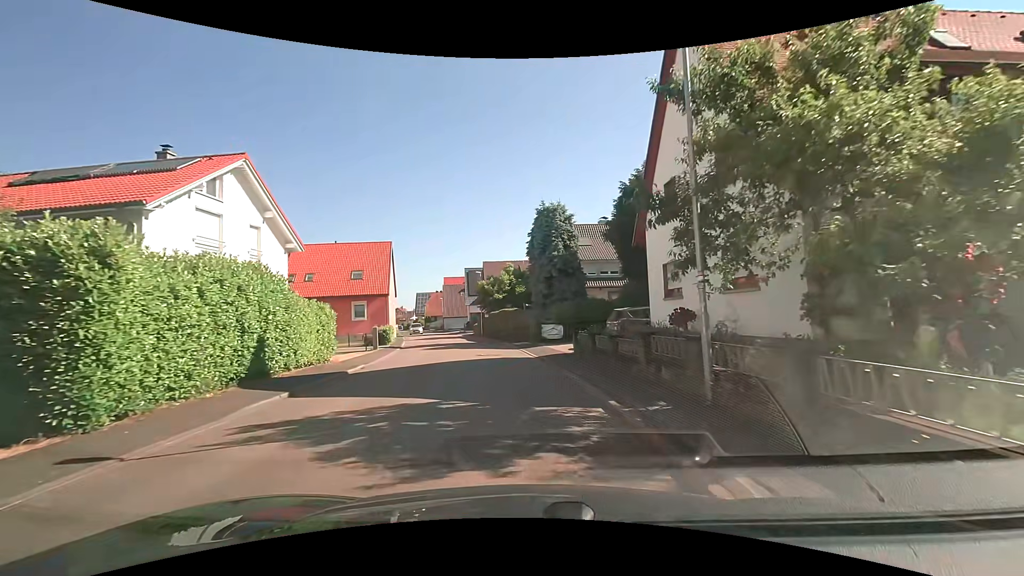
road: tertiary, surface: asphalt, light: Day
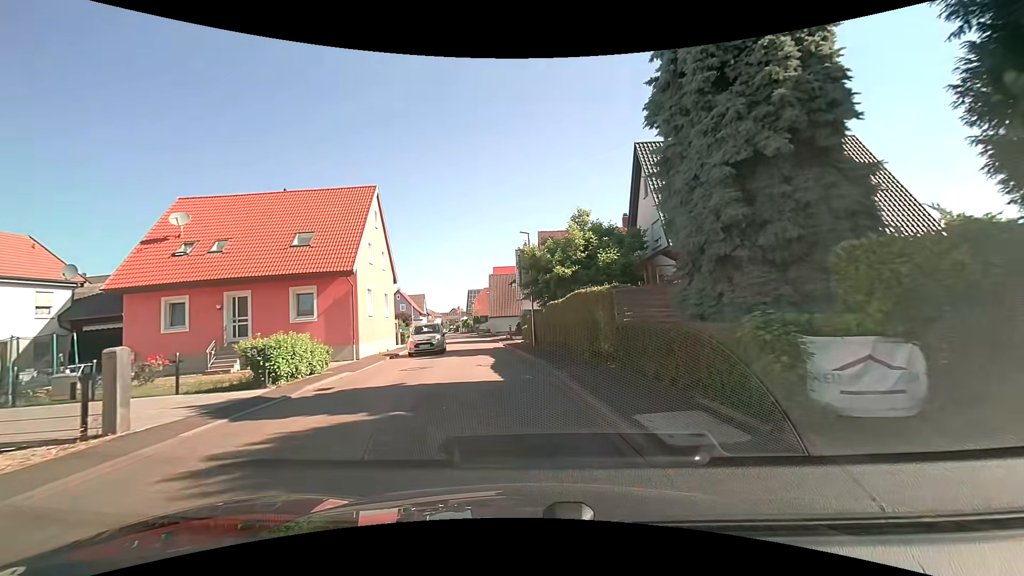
(-0.9, +21.7) m; -6°
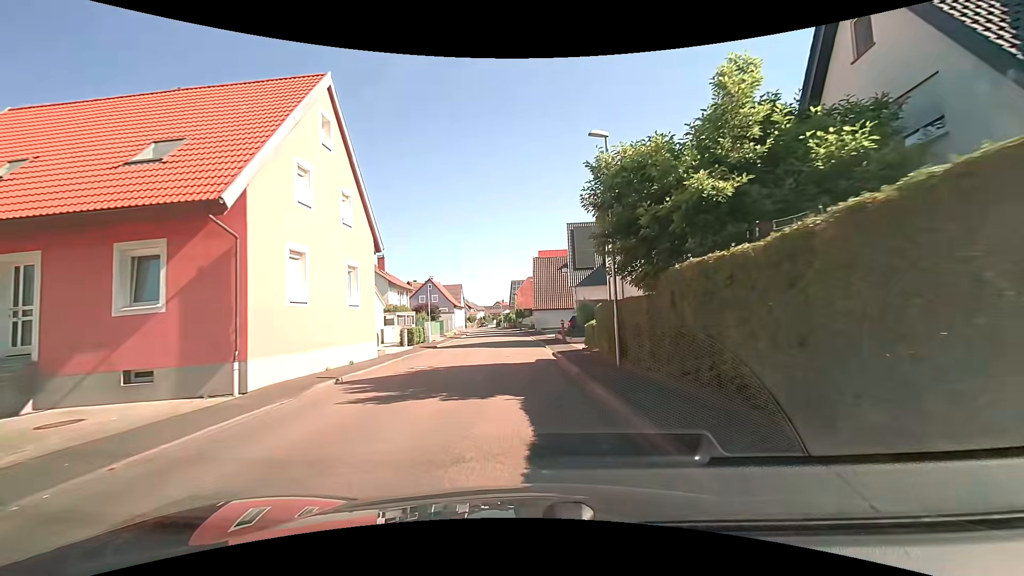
(-0.7, +13.0) m; -7°
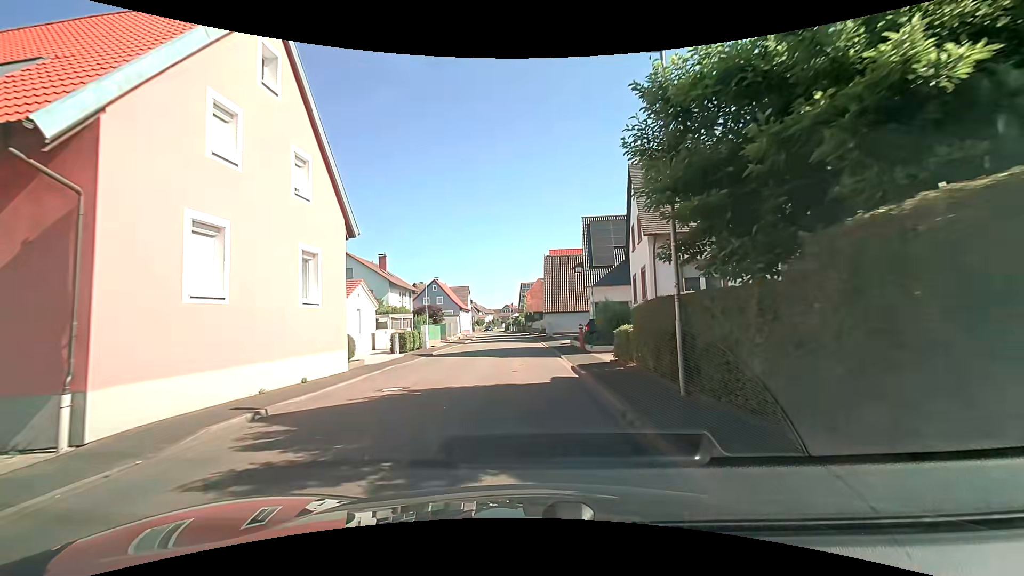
(0.0, +4.4) m; +1°
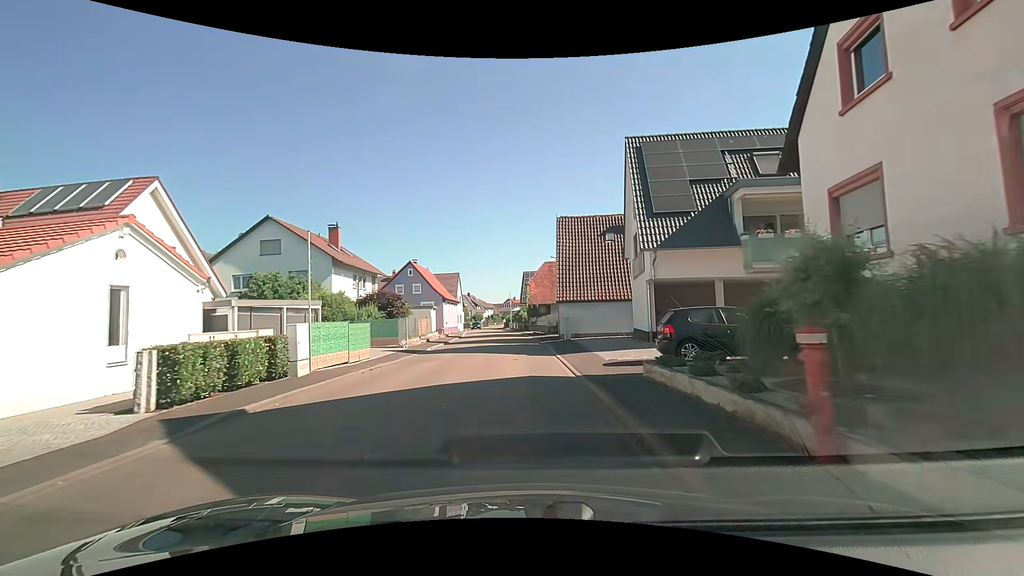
(-0.4, +17.5) m; -2°
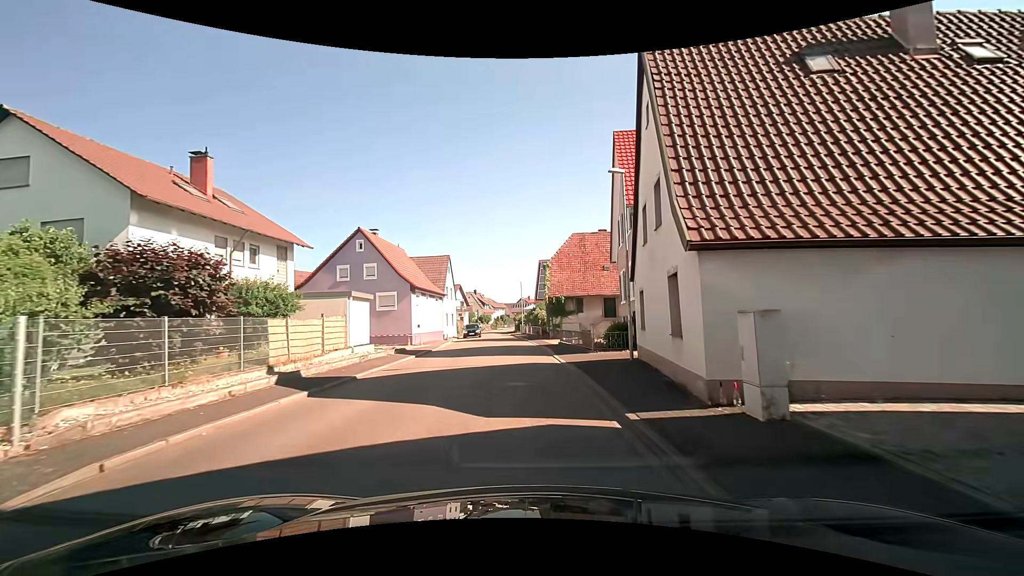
(-0.3, +22.0) m; -2°
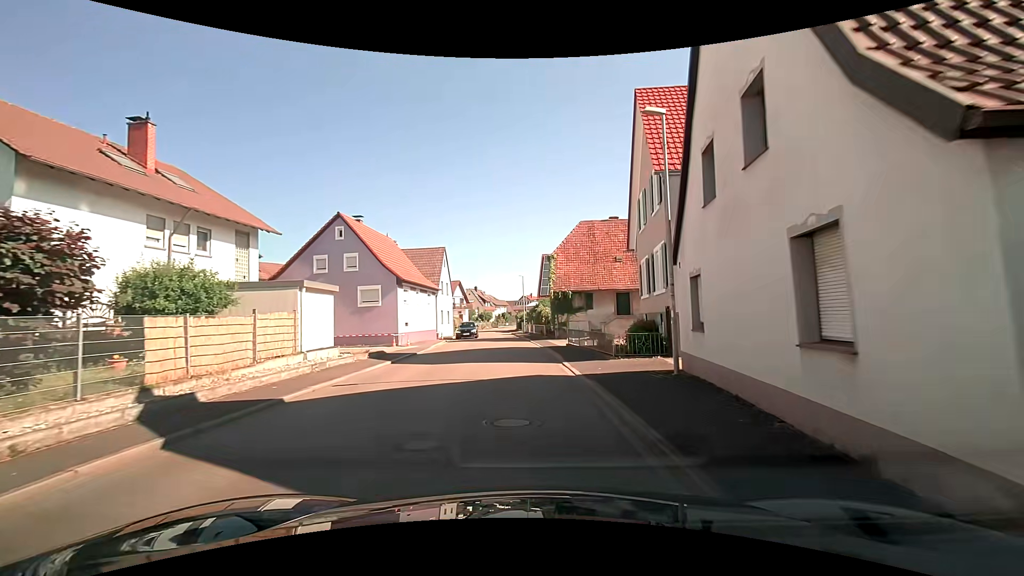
(+0.1, +4.4) m; -1°
